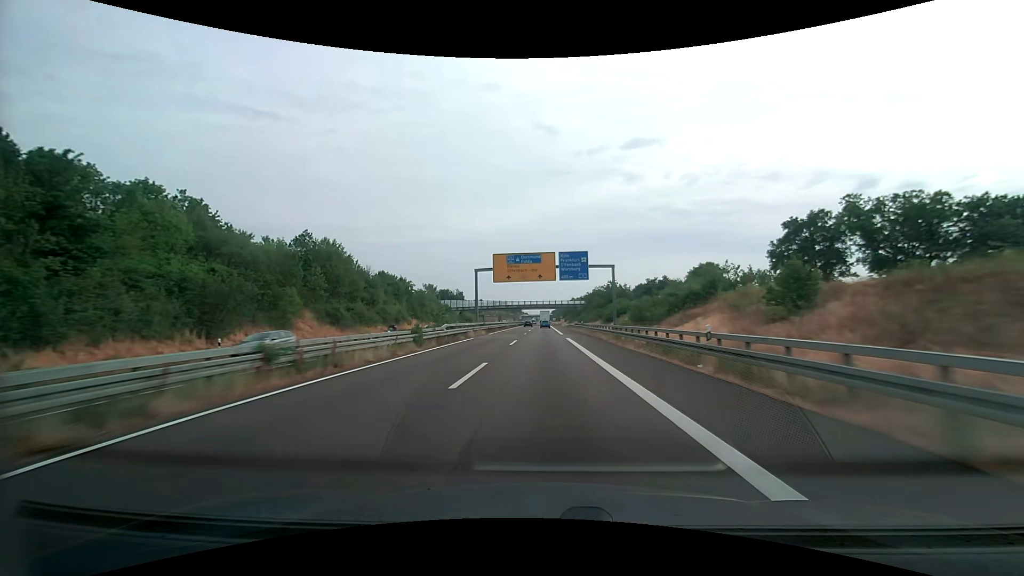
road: trunk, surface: asphalt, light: Day
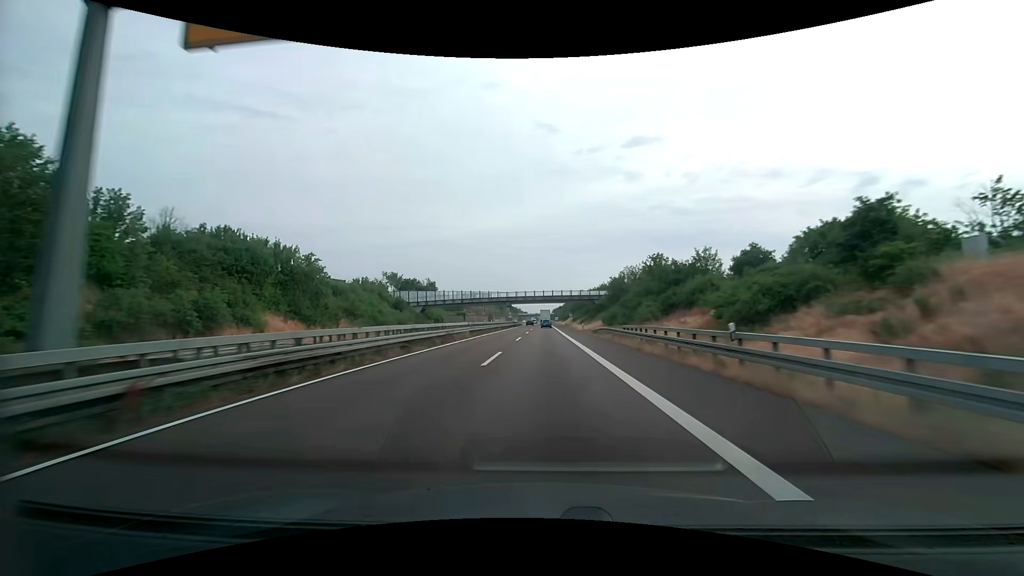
(-0.1, +49.4) m; 0°
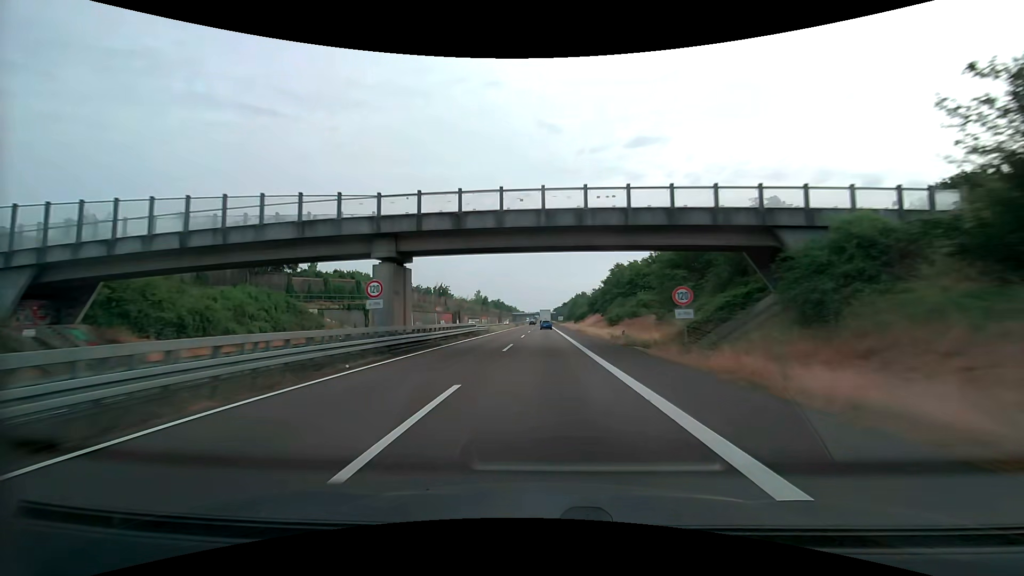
(-0.3, +82.3) m; 0°
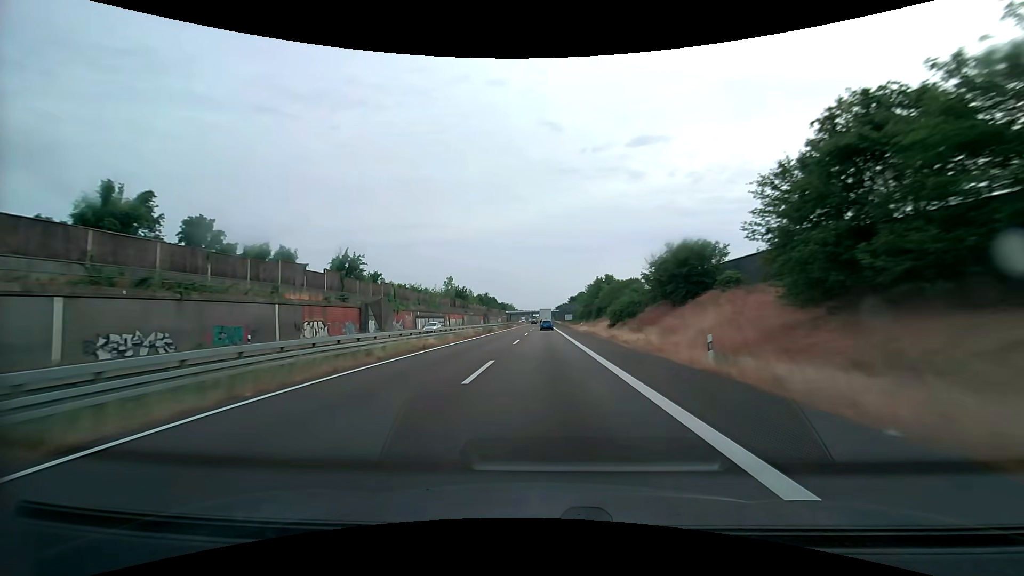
(-0.1, +65.8) m; 0°
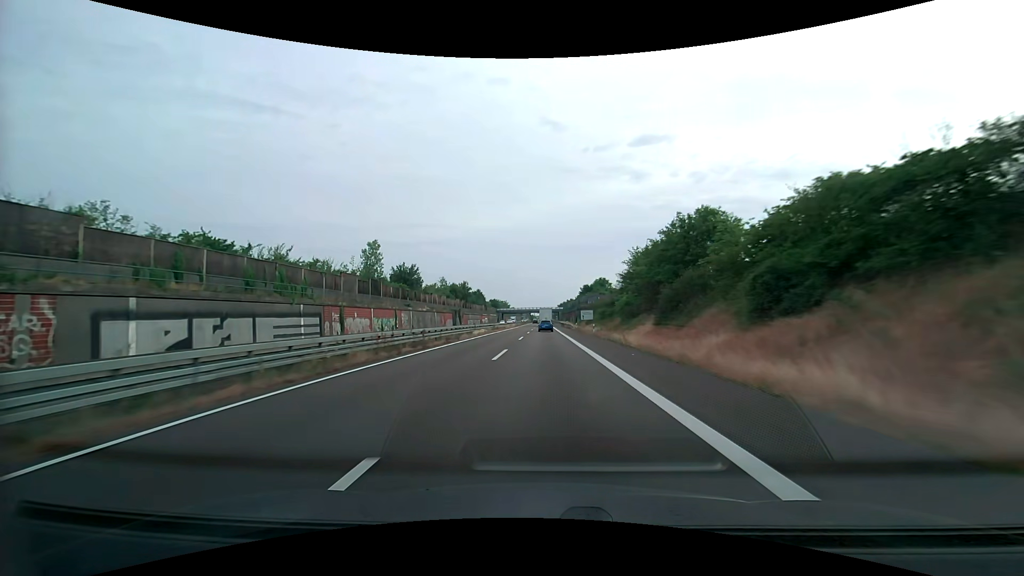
(0.0, +65.8) m; 0°
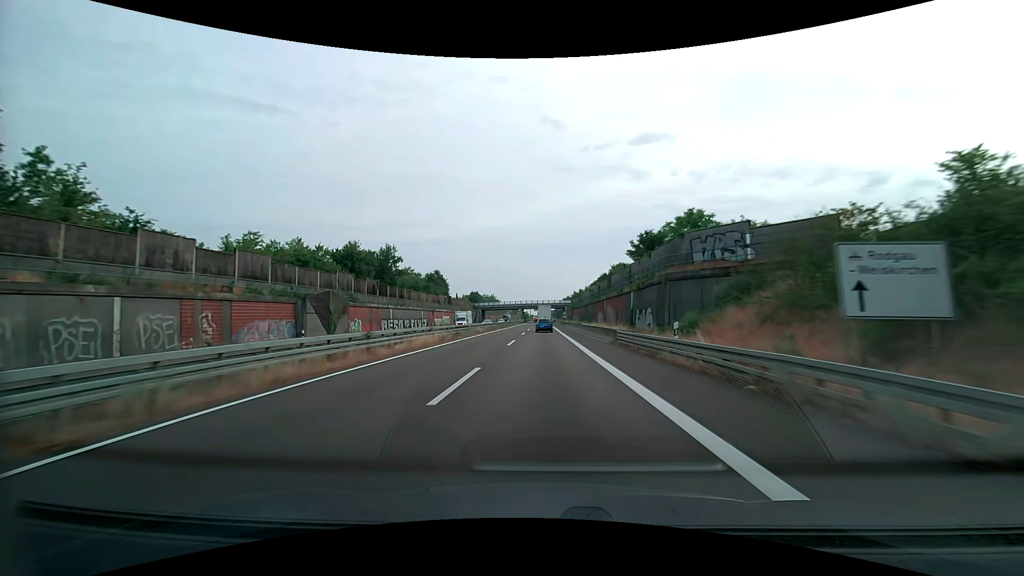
(+0.1, +80.9) m; 0°
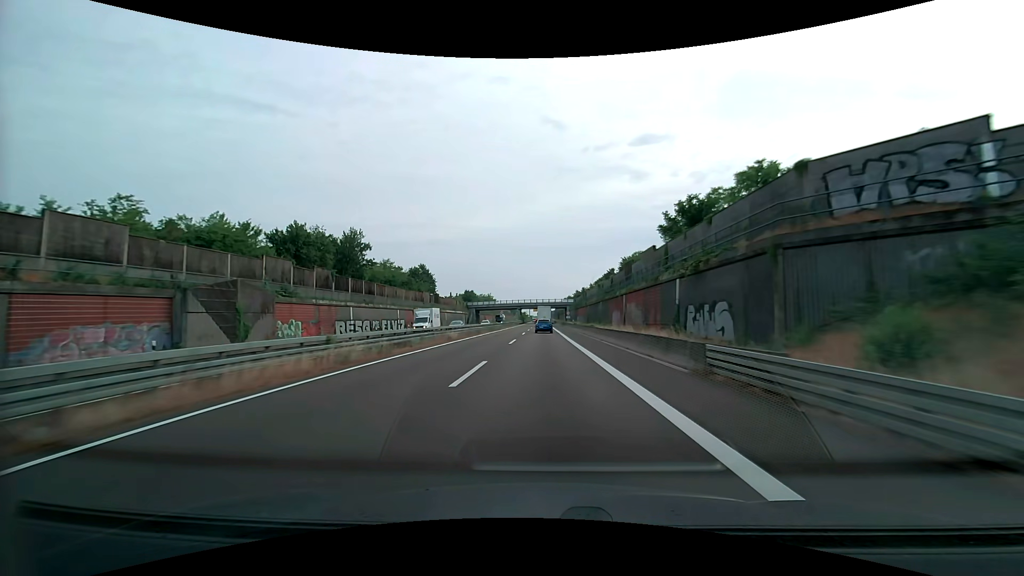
(0.0, +15.9) m; 0°
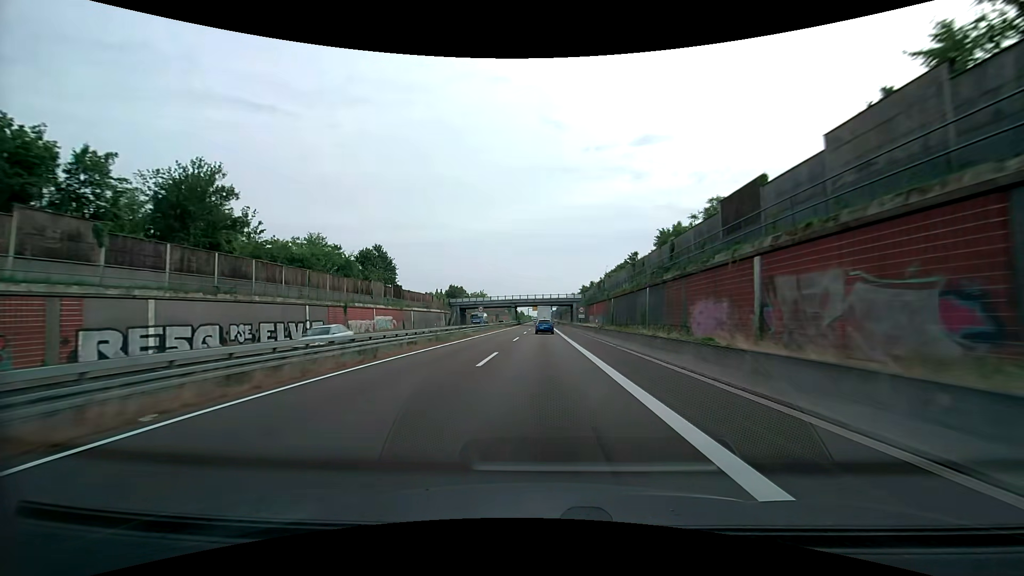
(0.0, +31.5) m; 0°
(0, +10) (0, +20) (0, +30) (0, +40) (0, +50) (0, +60) (0, +70) (0, +80) (0, +90) (0, +100) m
